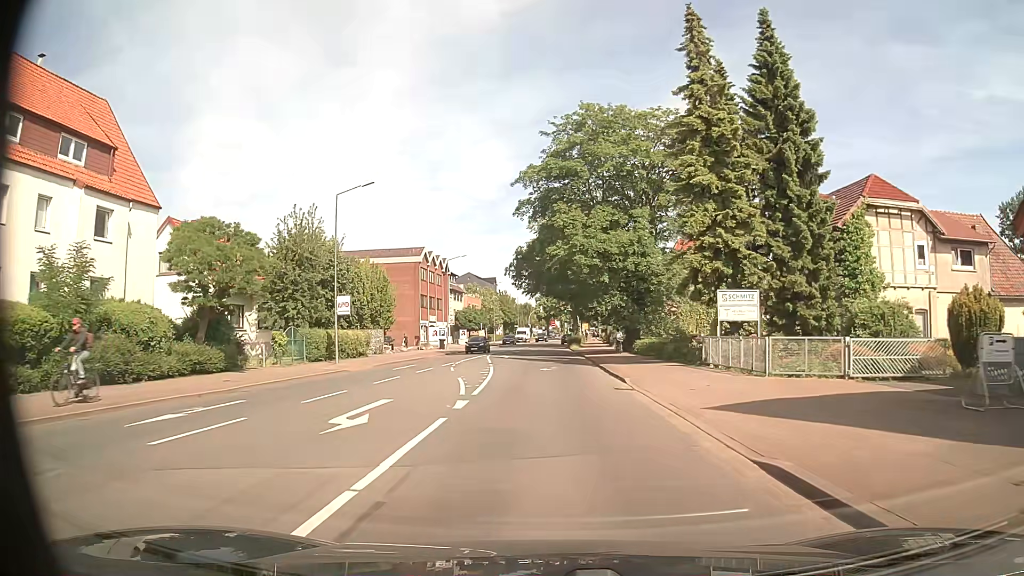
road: secondary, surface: asphalt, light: Day
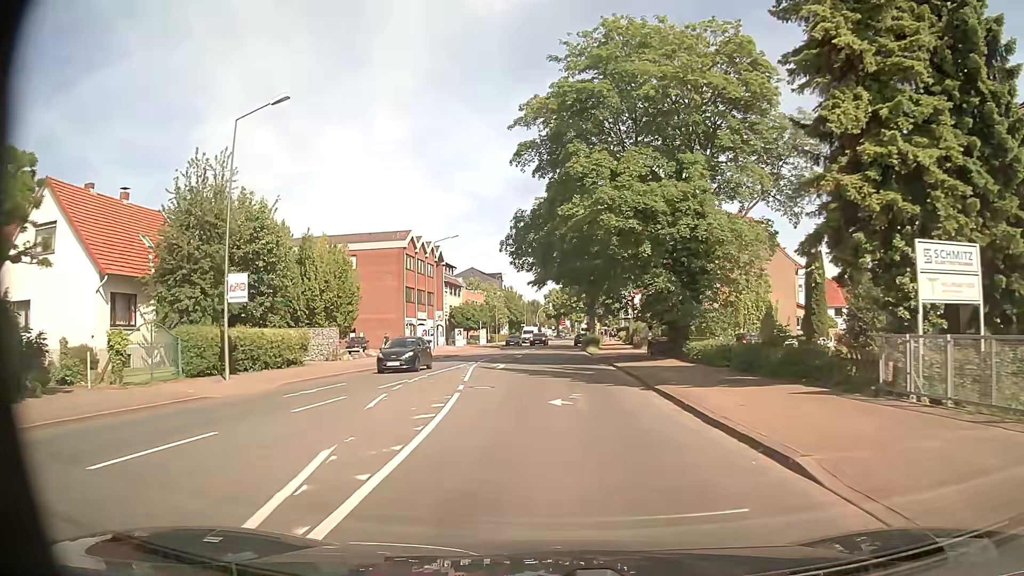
(0.0, +13.9) m; 0°
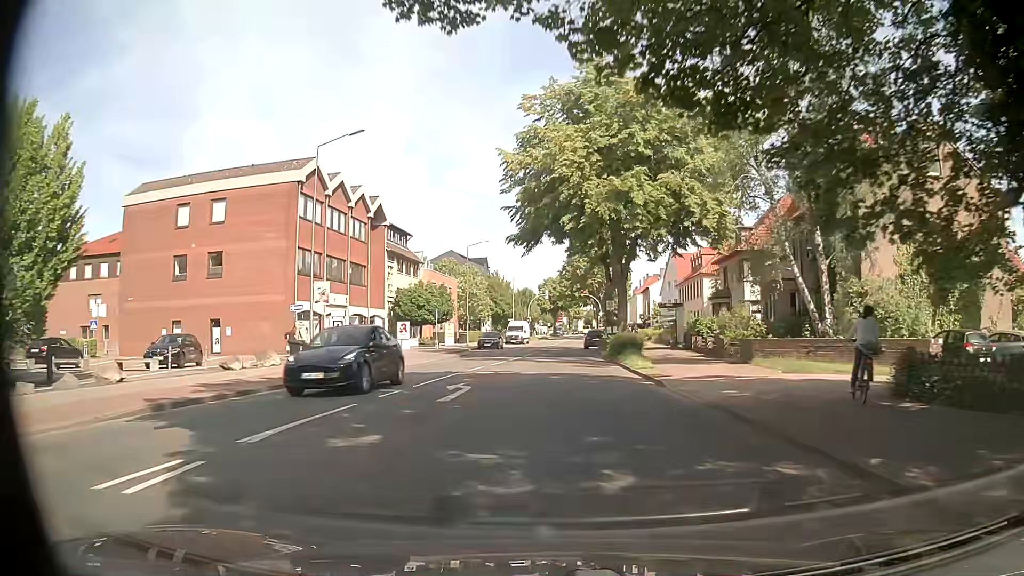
(-0.2, +29.4) m; 0°
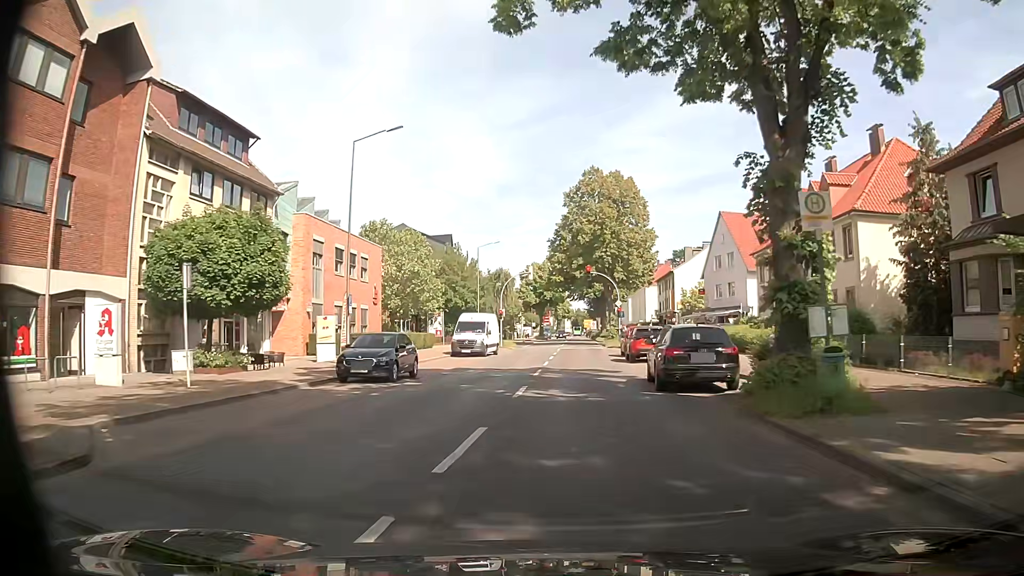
(+0.1, +35.6) m; +2°
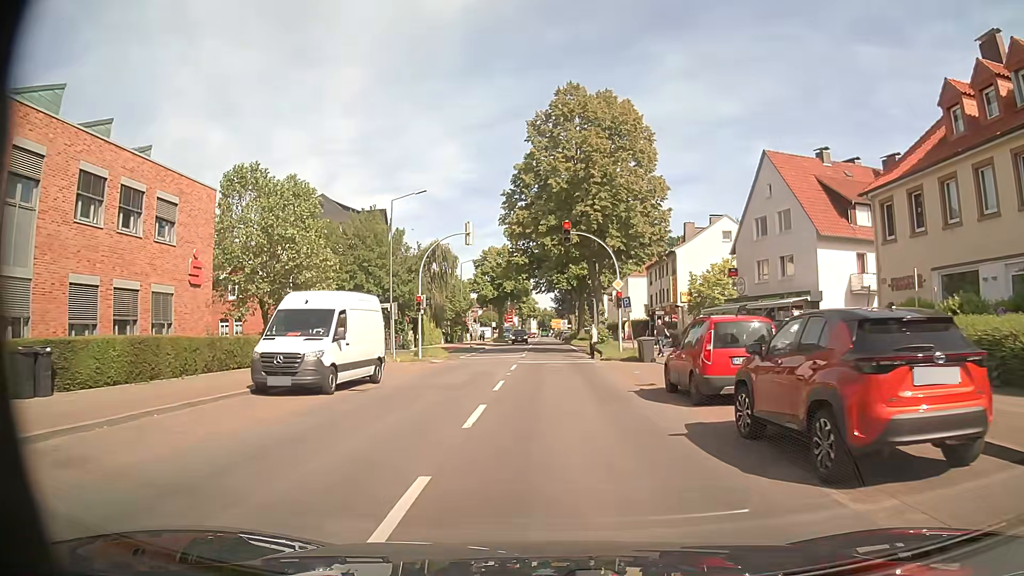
(+0.4, +22.9) m; +2°
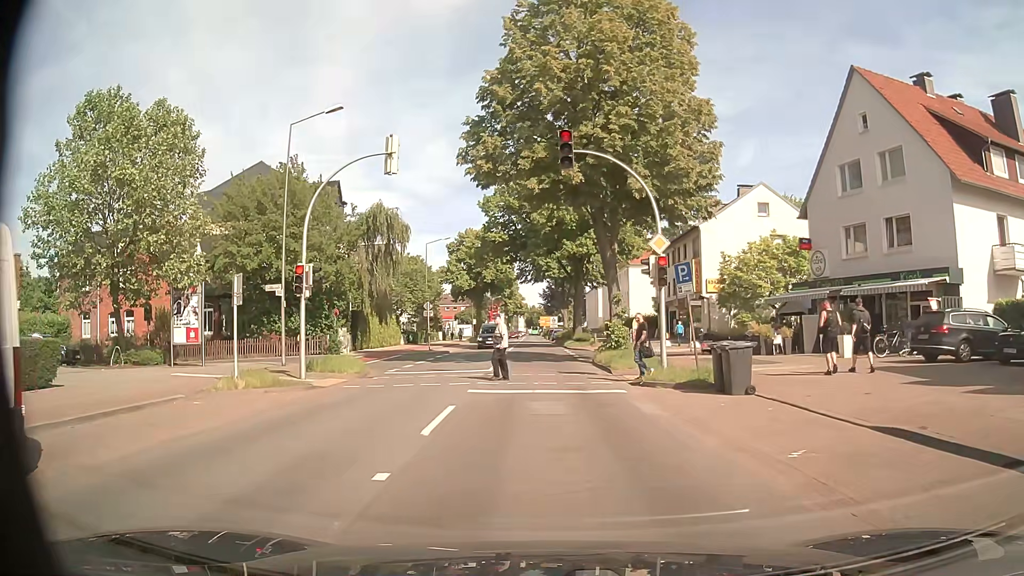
(+0.1, +14.9) m; 0°
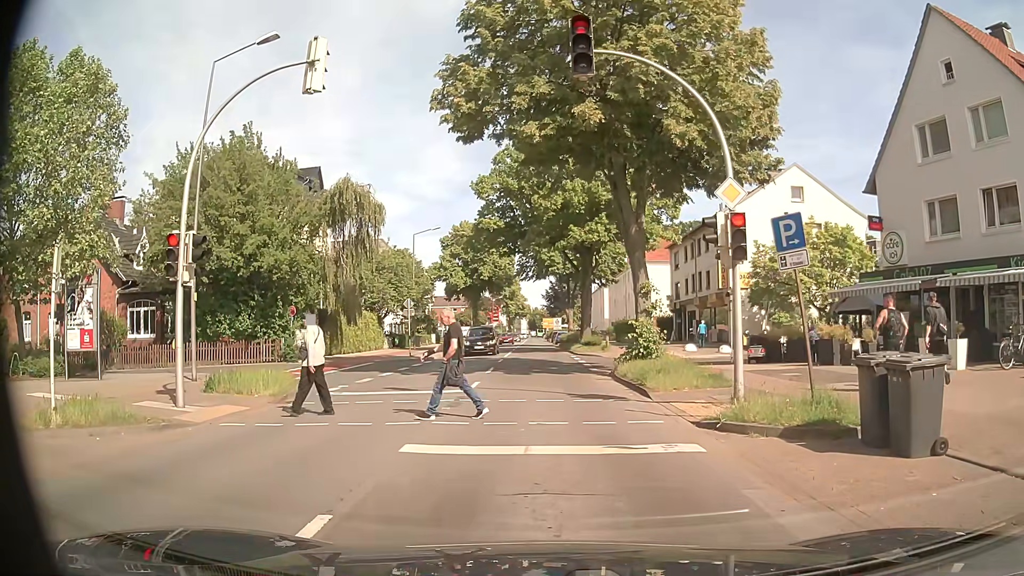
(0.0, +6.8) m; +2°
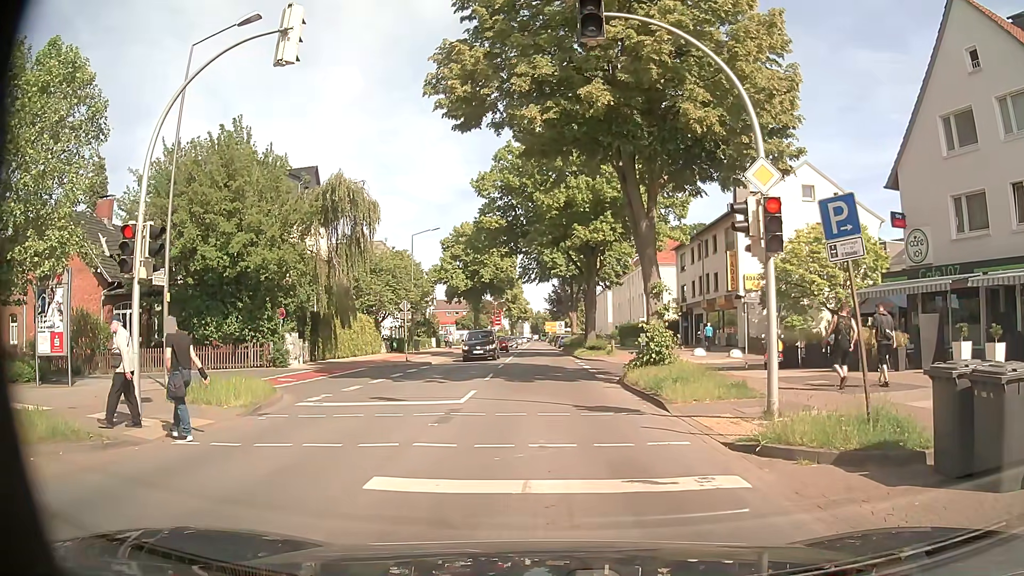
(0.0, +1.6) m; 0°
(0, +10) (-1, +20) (-1, +30) (-2, +40) (-2, +50) (-3, +60) (-3, +70) (-4, +80) (-4, +90) (-5, +100) m
